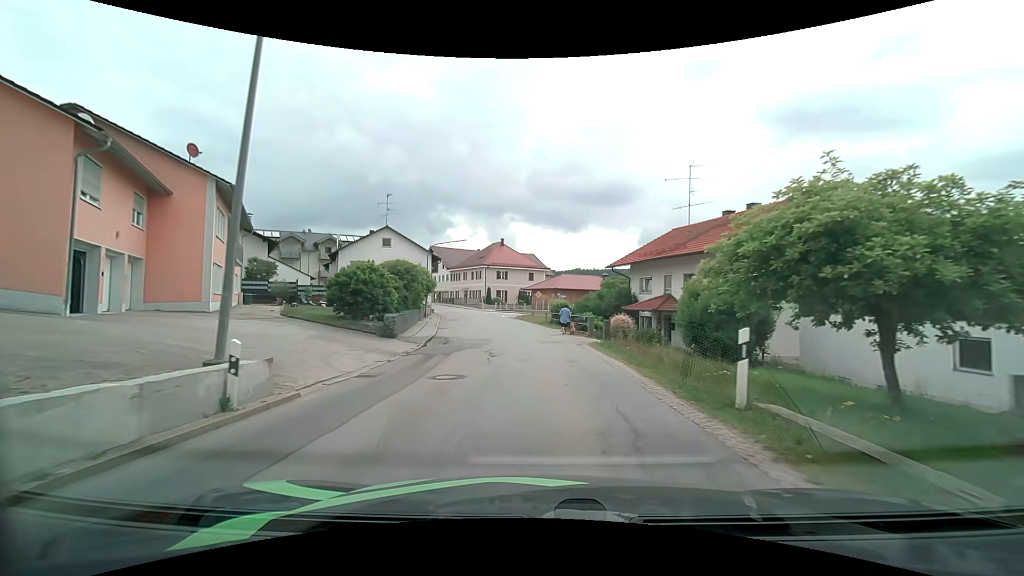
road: secondary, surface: asphalt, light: Day
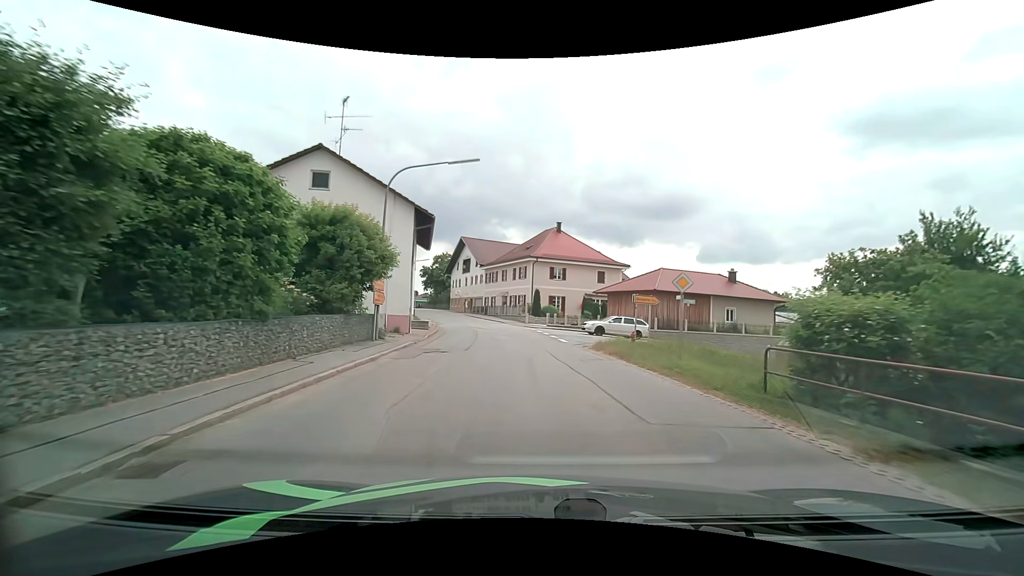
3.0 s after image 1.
(-2.0, +28.7) m; -6°
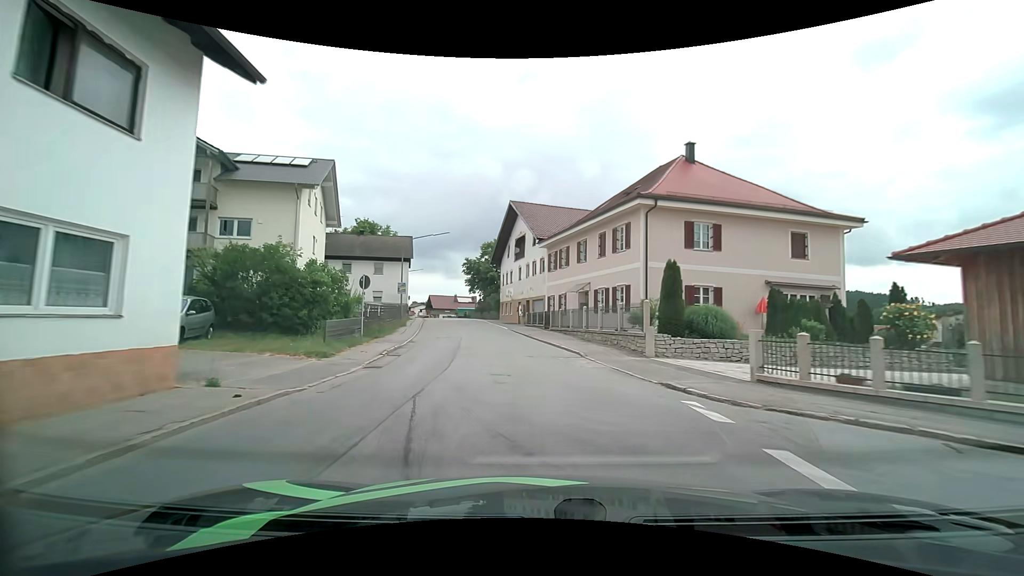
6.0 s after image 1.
(-1.8, +31.4) m; -10°
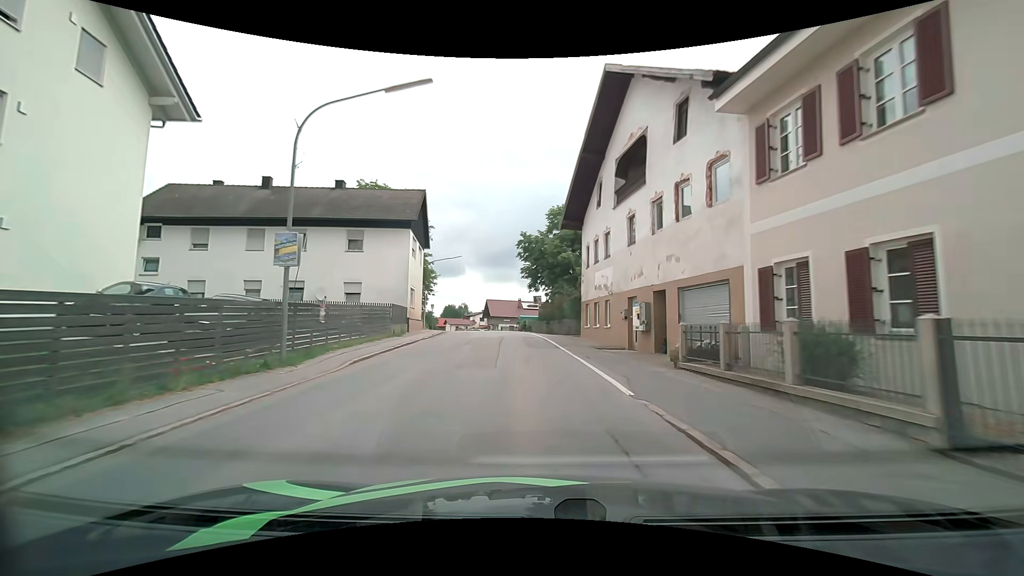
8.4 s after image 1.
(-2.0, +27.6) m; -8°
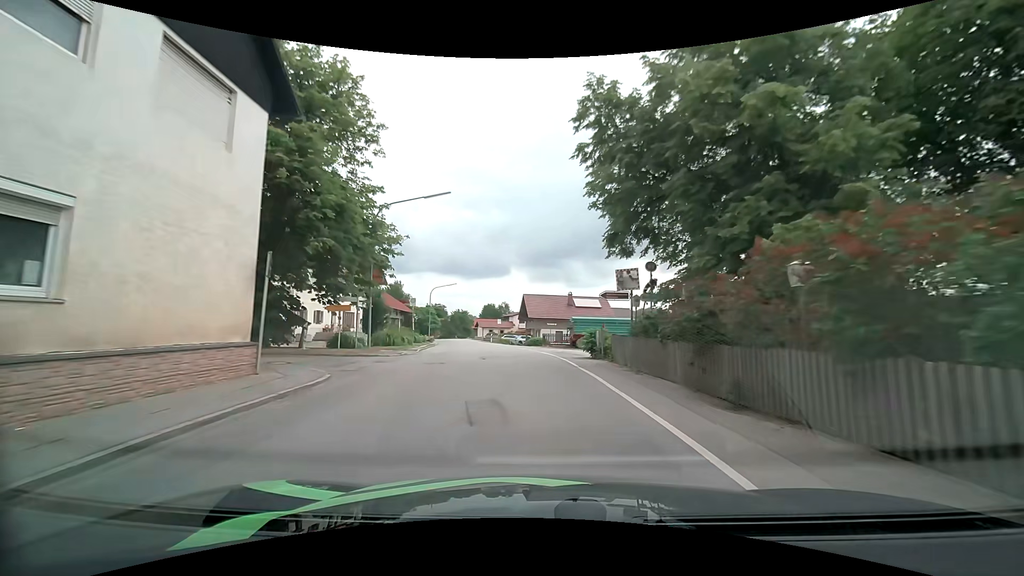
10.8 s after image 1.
(-1.4, +28.2) m; -6°
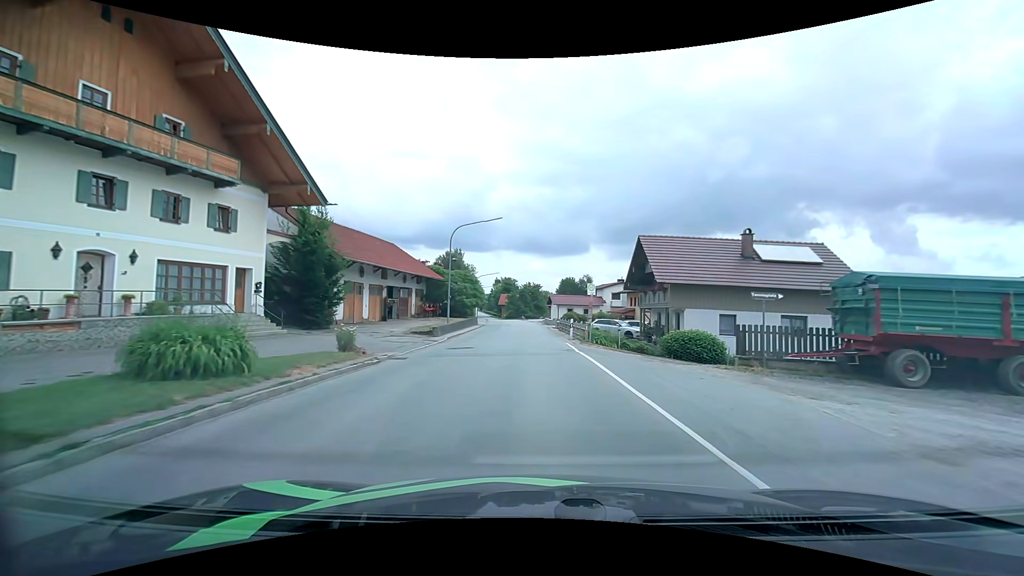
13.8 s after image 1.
(-2.7, +35.3) m; -8°
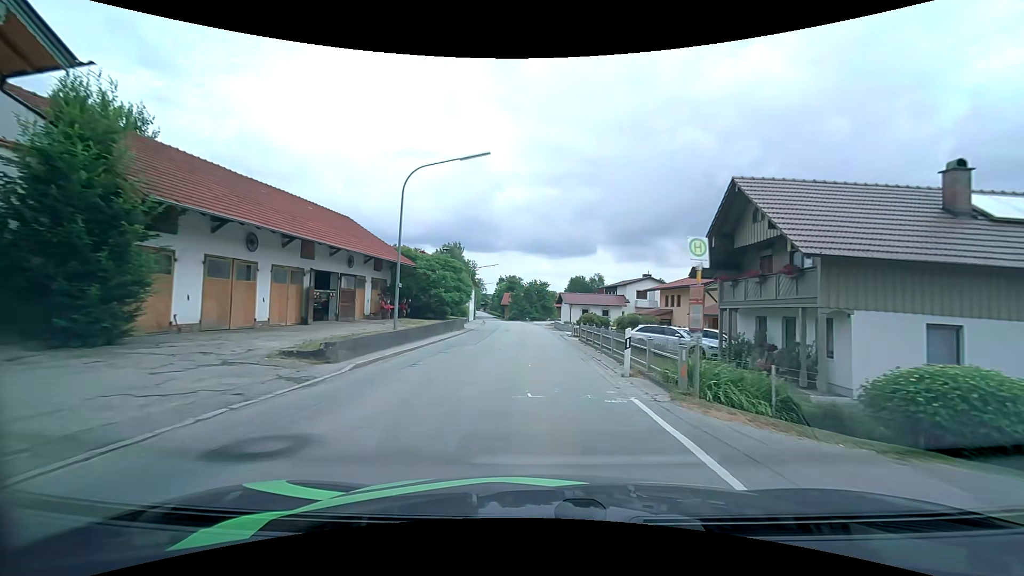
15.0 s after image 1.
(-0.2, +14.7) m; -1°
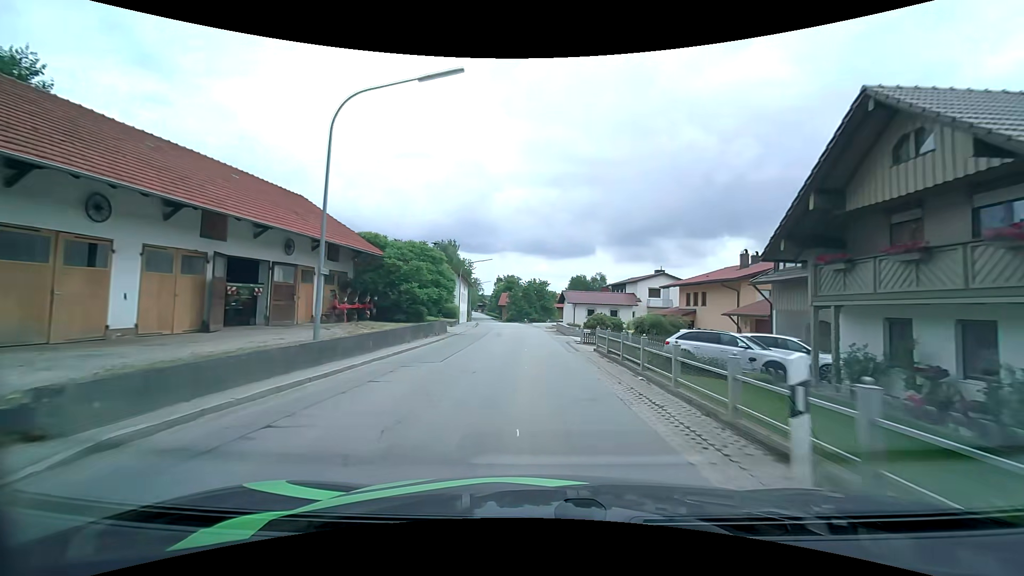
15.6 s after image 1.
(0.0, +7.5) m; 0°
(0, +10) (0, +20) (0, +30) (-1, +40) (-2, +50) (-2, +60) (-3, +70) (-5, +80) (-6, +90) (-7, +100) m
